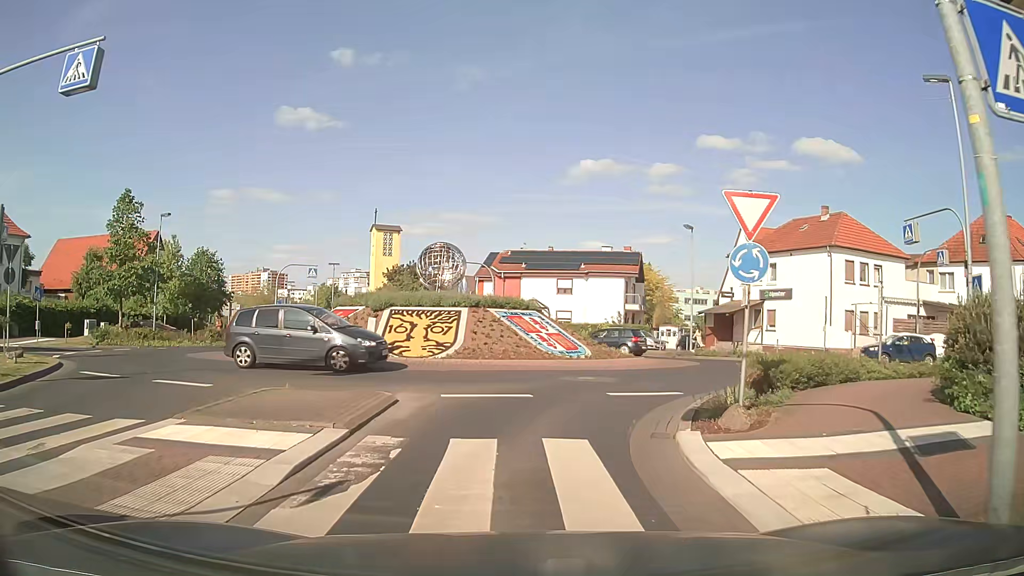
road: secondary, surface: asphalt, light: Day
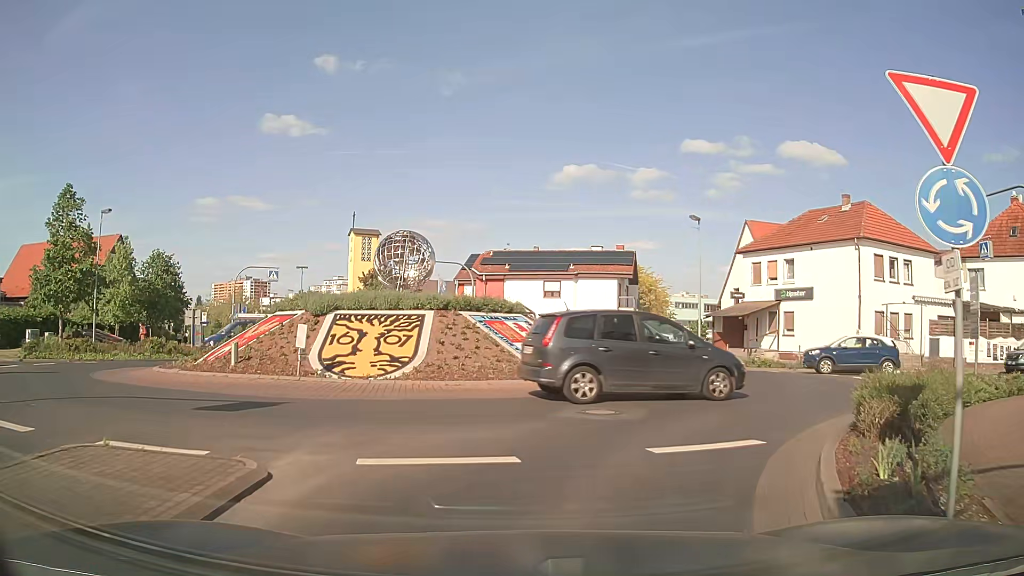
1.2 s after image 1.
(0.0, +5.2) m; +1°
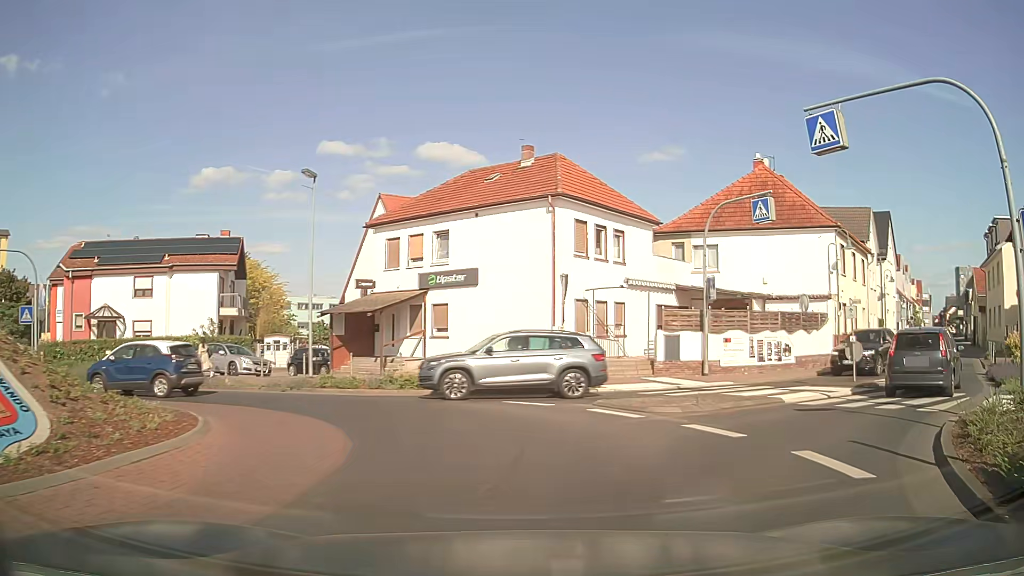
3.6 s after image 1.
(+2.5, +10.9) m; +31°
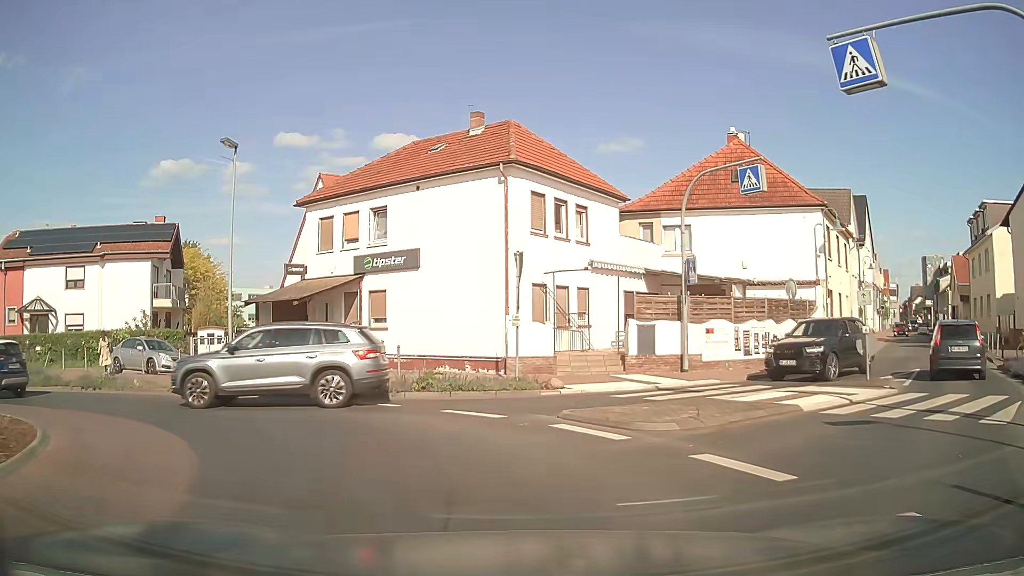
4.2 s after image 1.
(+0.2, +3.4) m; +4°
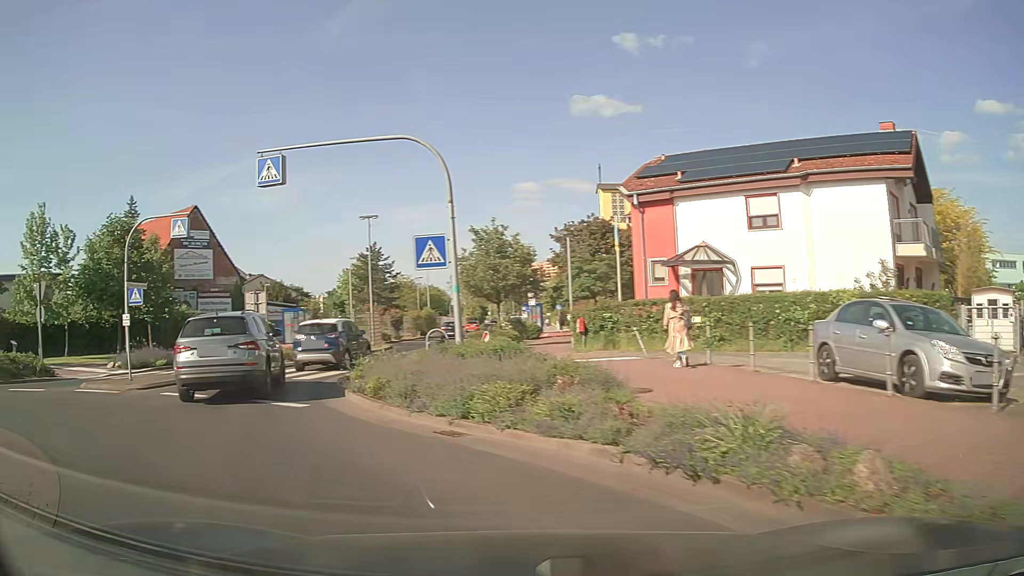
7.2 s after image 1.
(-6.4, +14.3) m; -62°
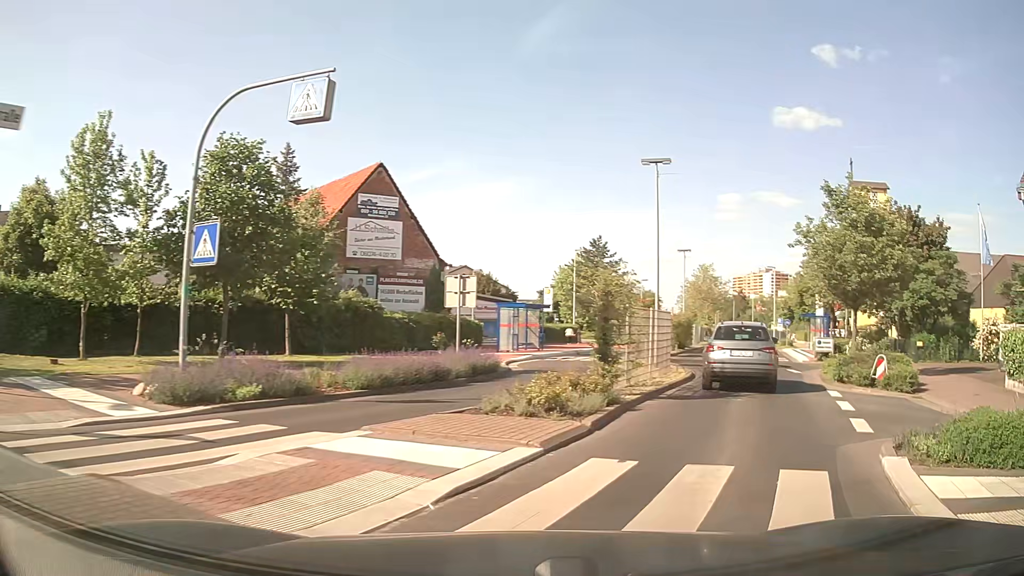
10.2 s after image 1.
(-5.7, +14.1) m; -17°
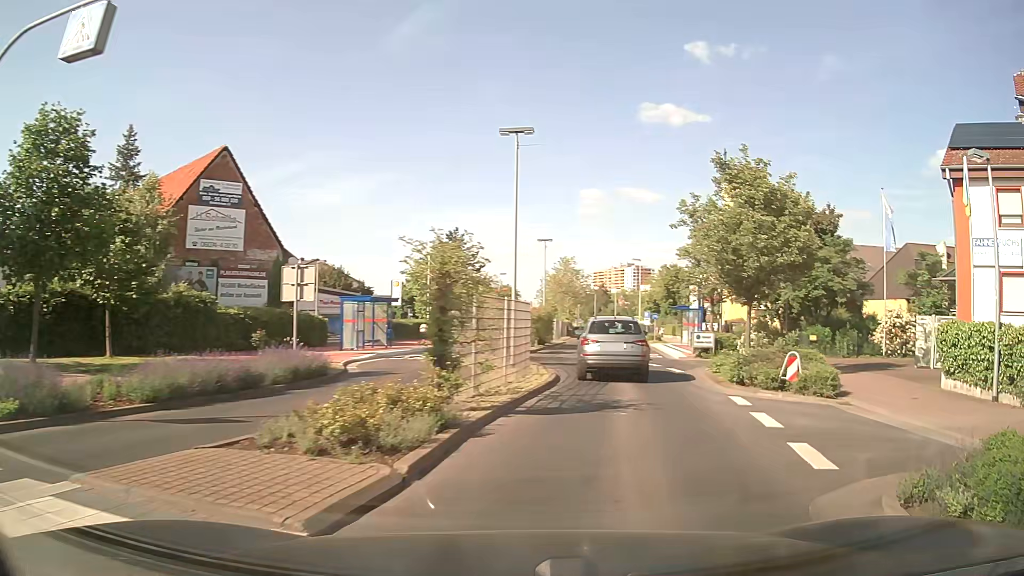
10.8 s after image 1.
(+0.3, +3.4) m; +12°
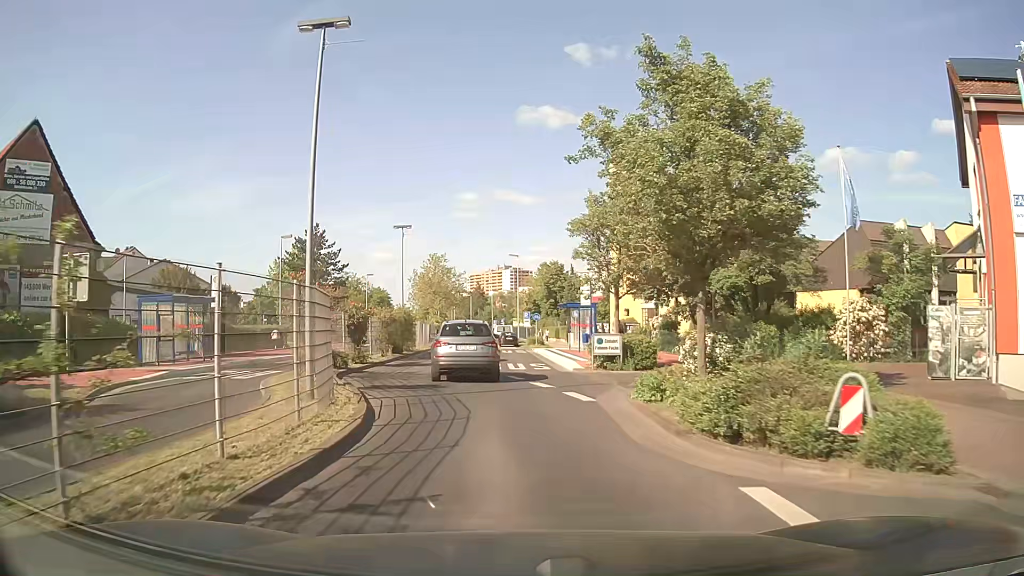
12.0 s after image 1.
(+1.1, +8.6) m; +10°
